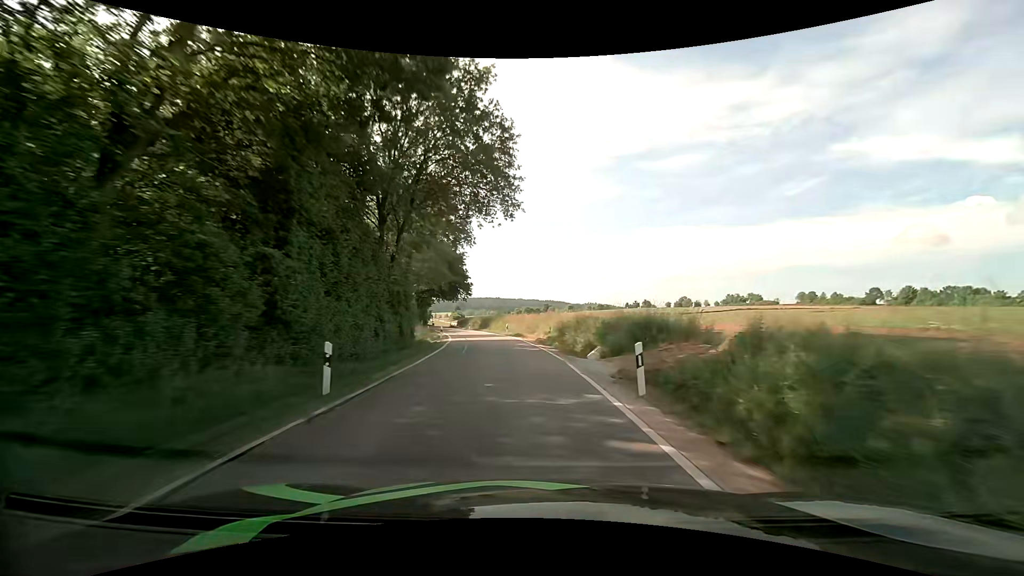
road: tertiary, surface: asphalt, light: Day
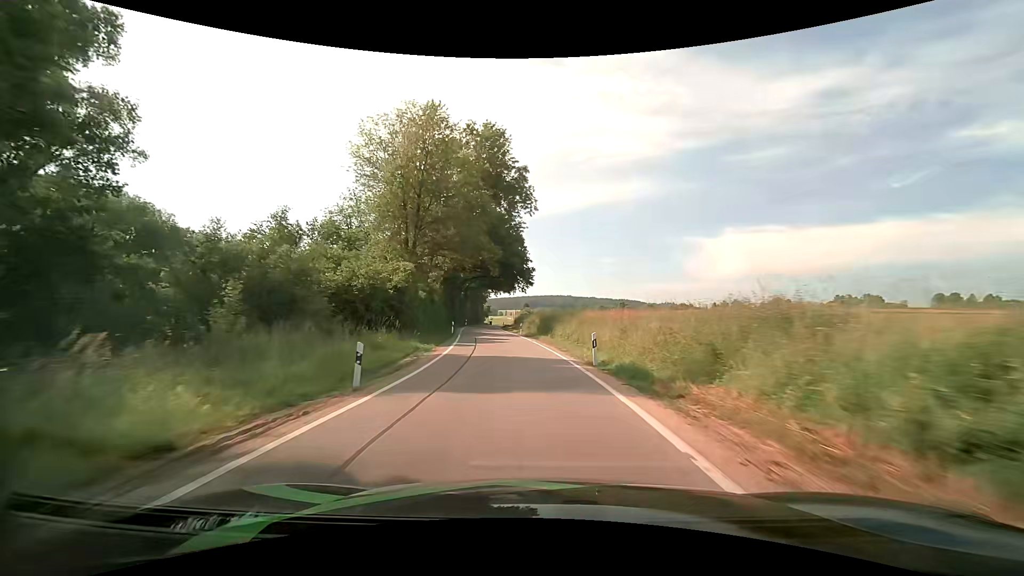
(-2.0, +28.8) m; -8°
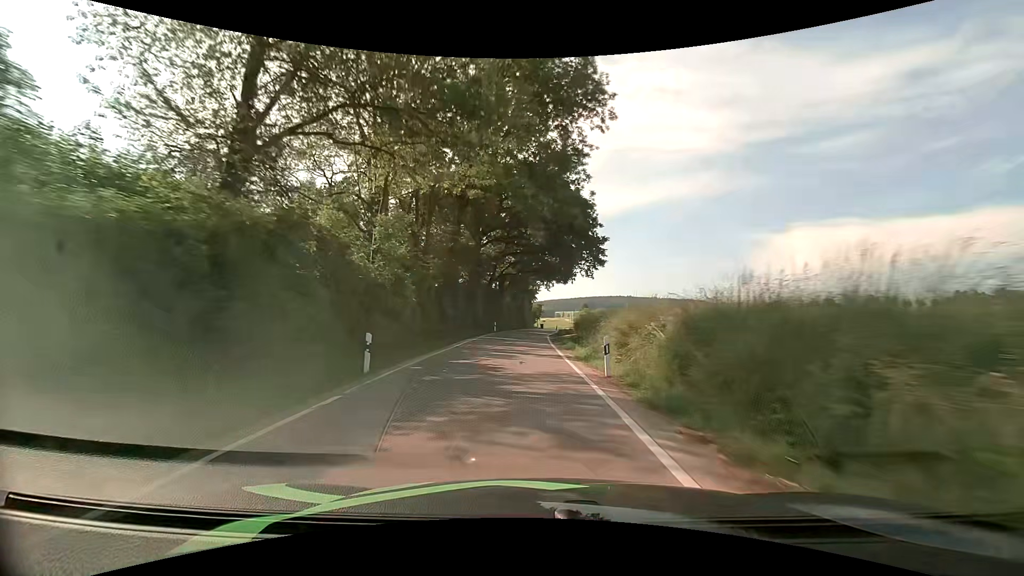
(-1.7, +30.8) m; -7°
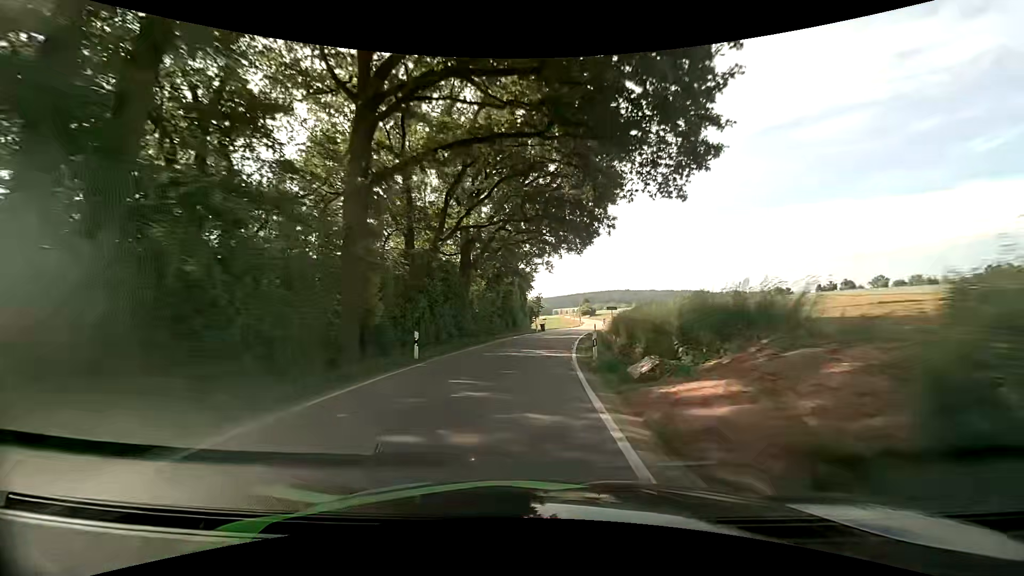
(-0.3, +31.1) m; 0°
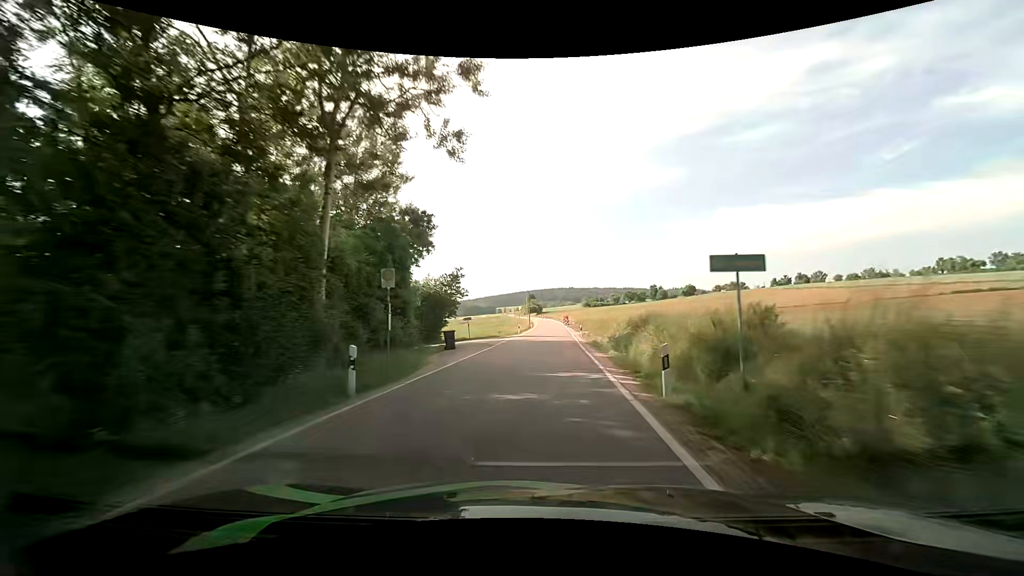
(+1.9, +41.6) m; +6°
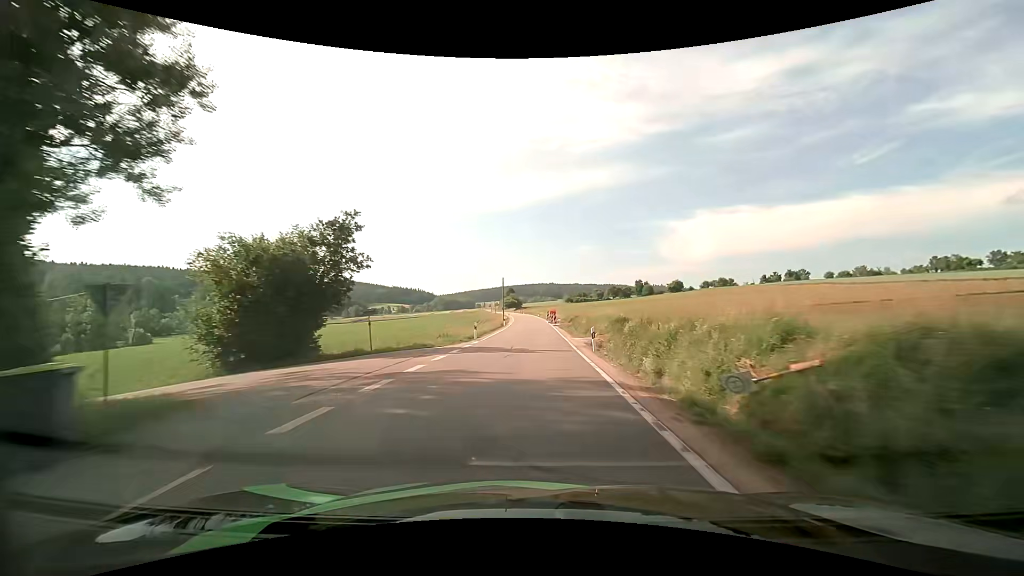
(+0.4, +21.5) m; +2°
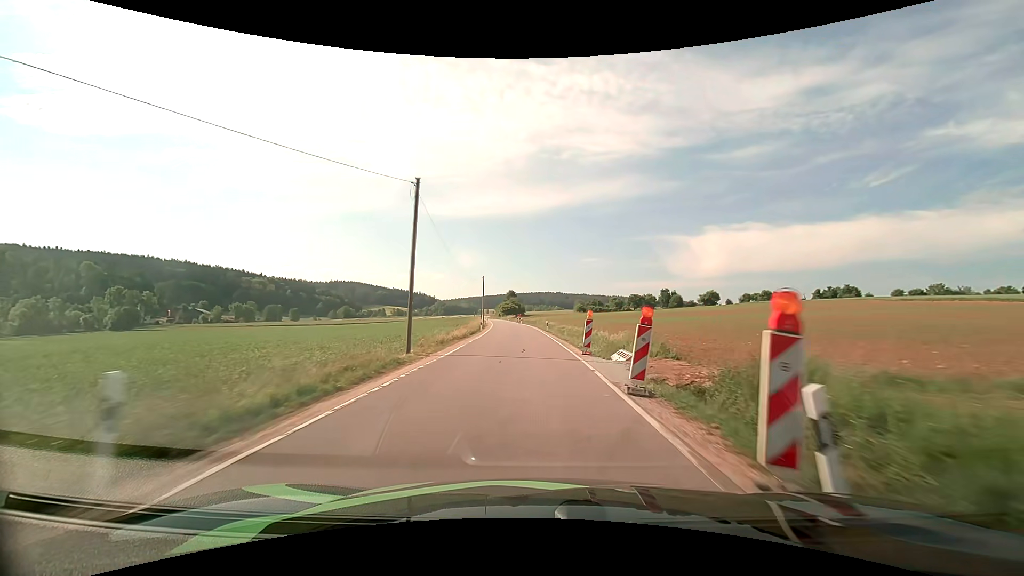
(-0.5, +54.3) m; -1°
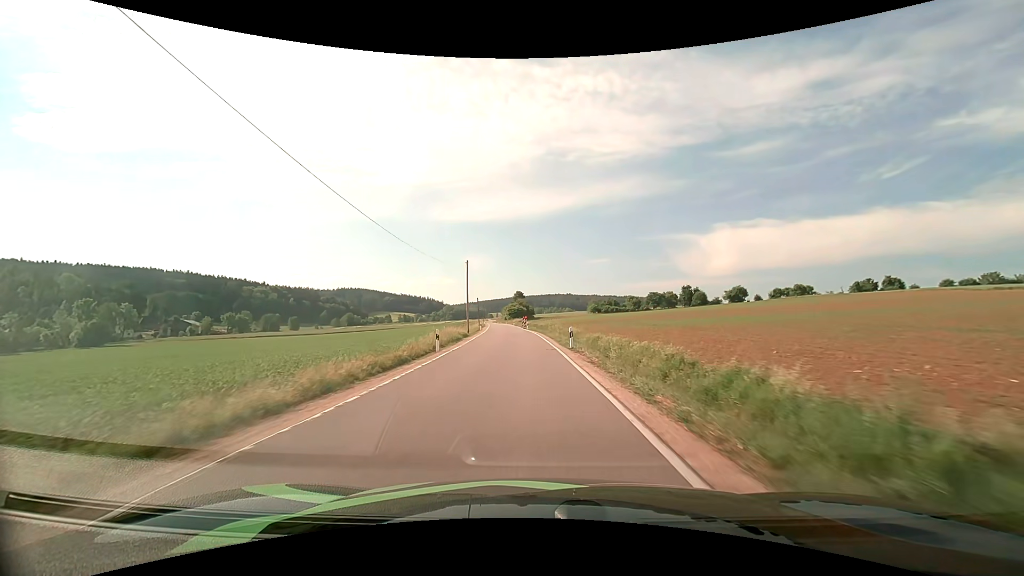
(-0.1, +22.3) m; -1°
(0, +10) (0, +20) (-1, +30) (-2, +40) (-2, +50) (-3, +60) (-4, +70) (-5, +80) (-6, +90) (-7, +100) m
